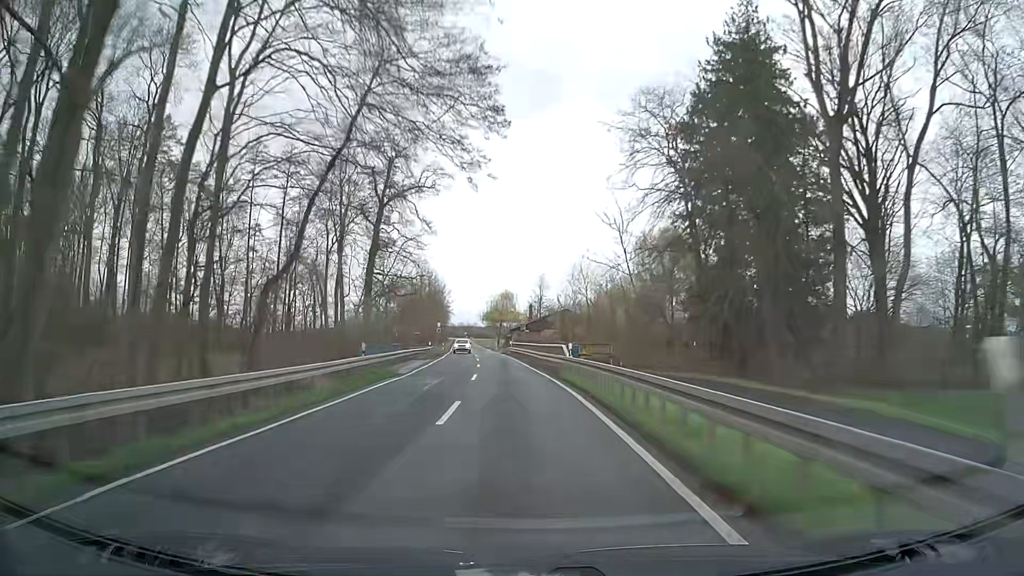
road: secondary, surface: asphalt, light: Day
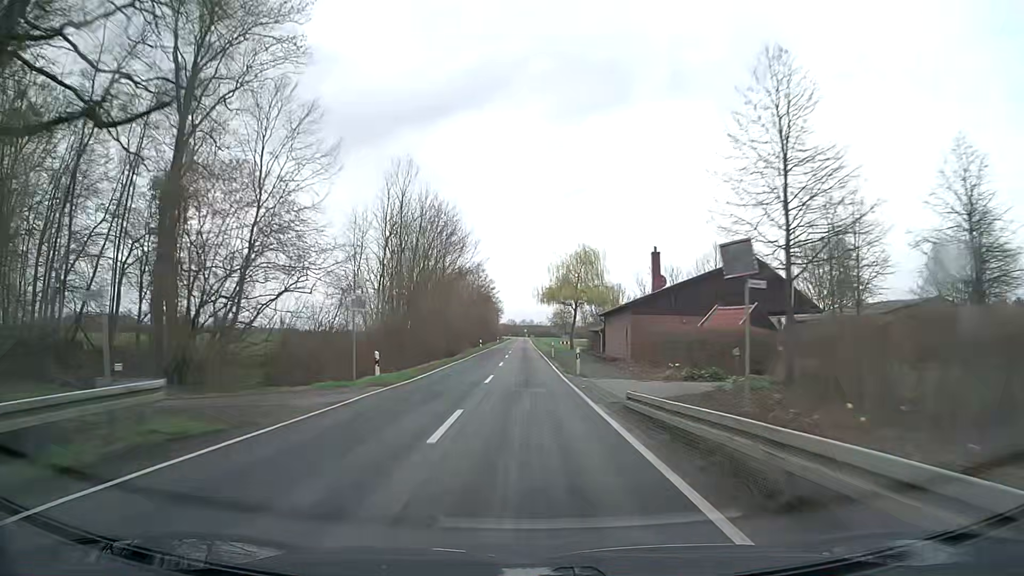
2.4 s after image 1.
(-3.8, +62.7) m; -6°
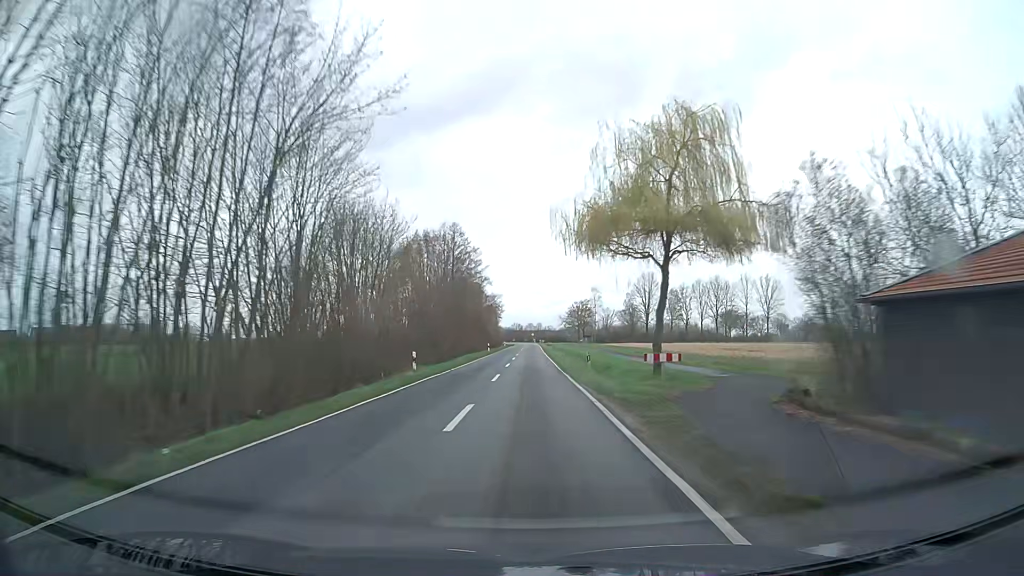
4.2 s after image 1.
(-0.2, +47.2) m; -1°
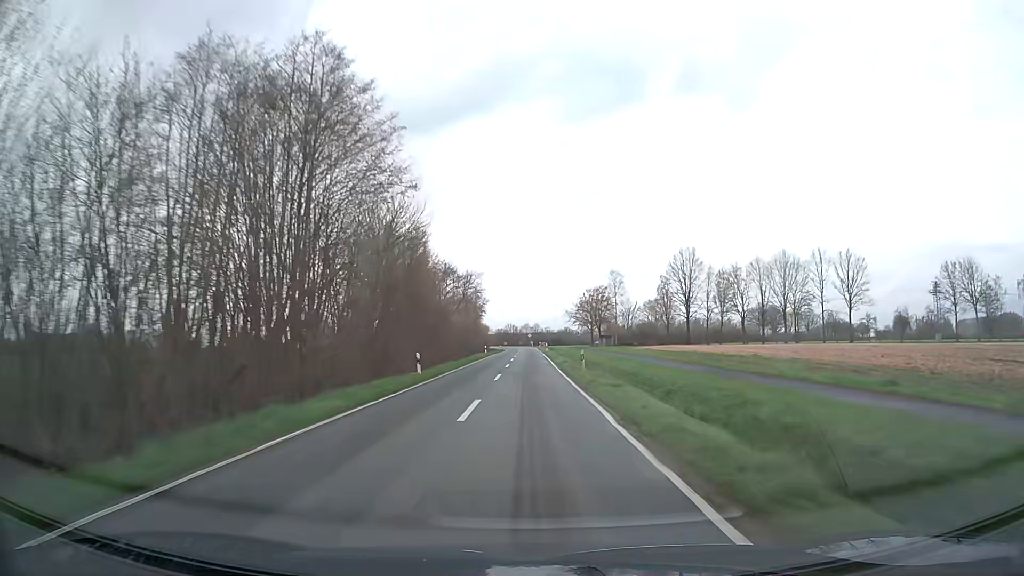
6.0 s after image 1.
(+0.1, +47.2) m; 0°
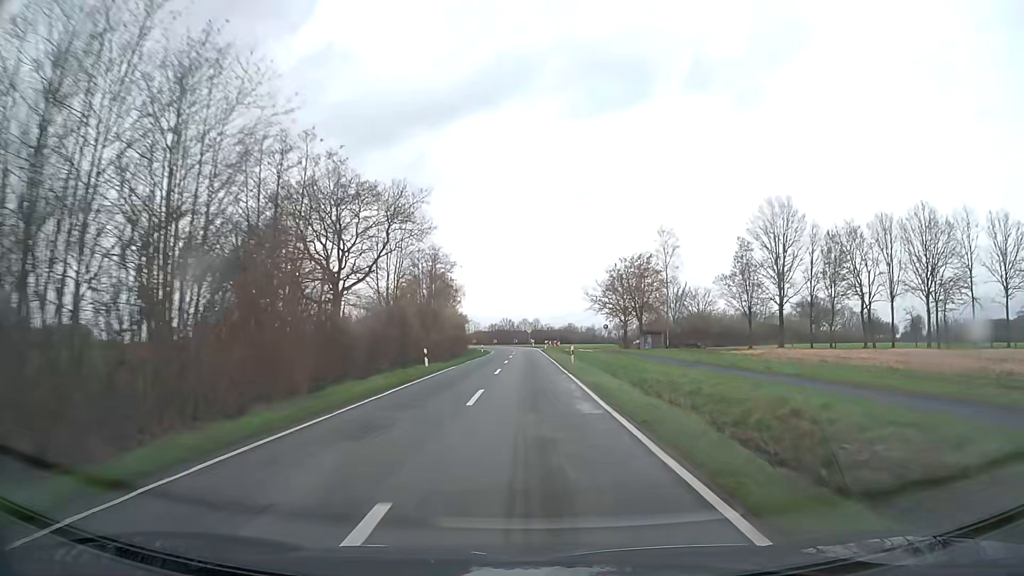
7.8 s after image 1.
(0.0, +46.3) m; 0°
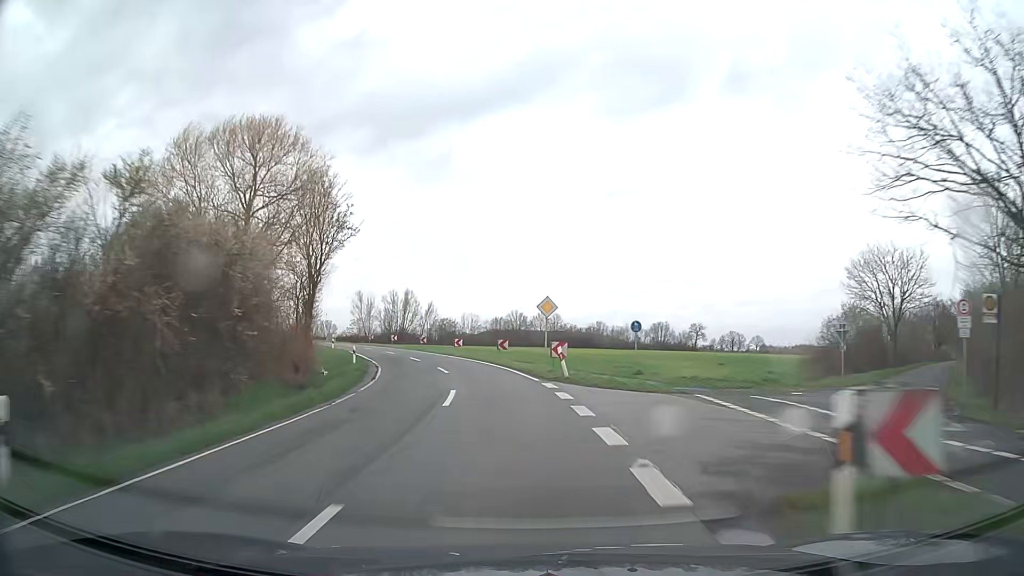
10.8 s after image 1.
(0.0, +72.3) m; -1°
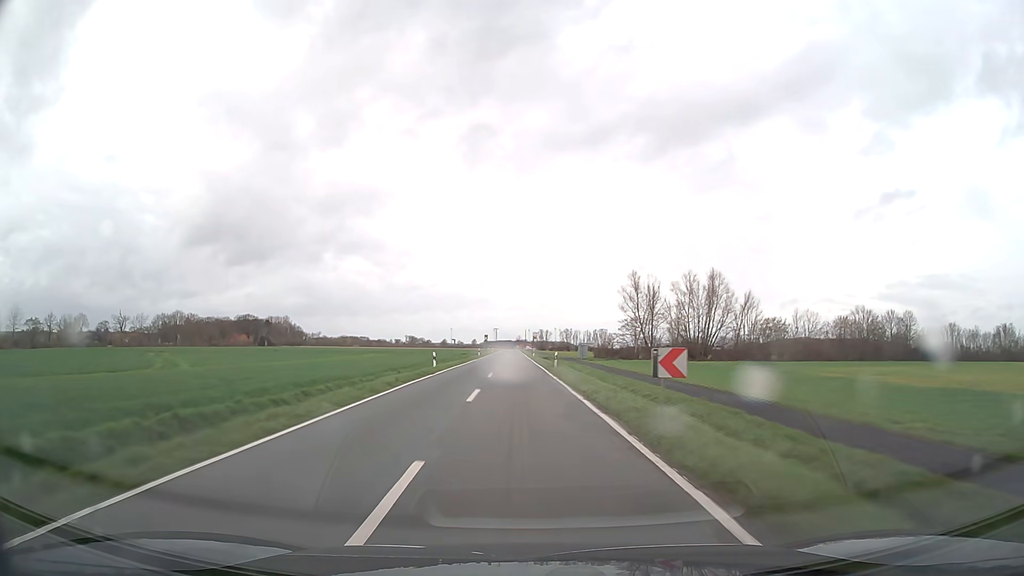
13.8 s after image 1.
(-15.9, +69.5) m; -23°
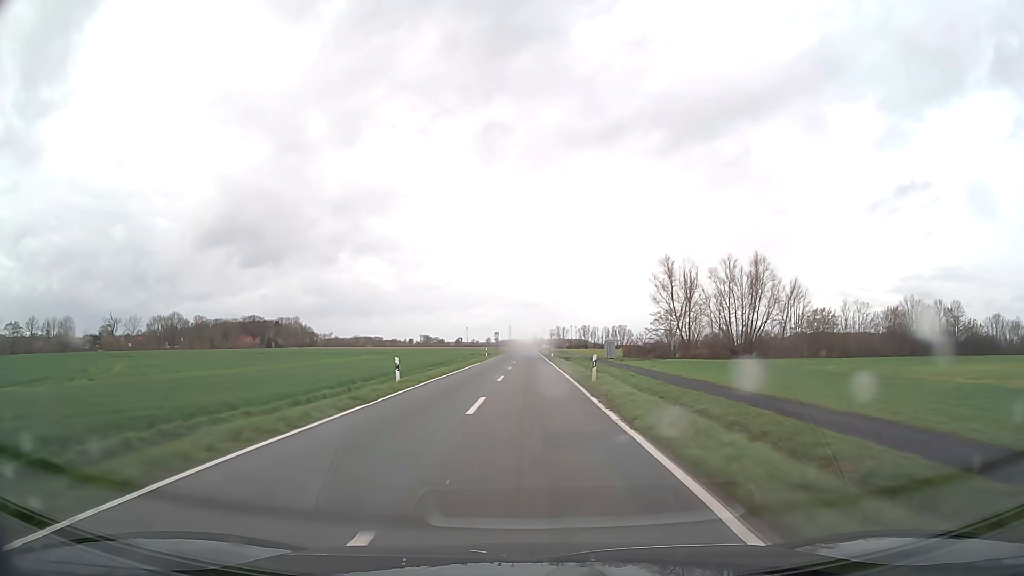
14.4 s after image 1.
(-0.2, +15.1) m; -2°
